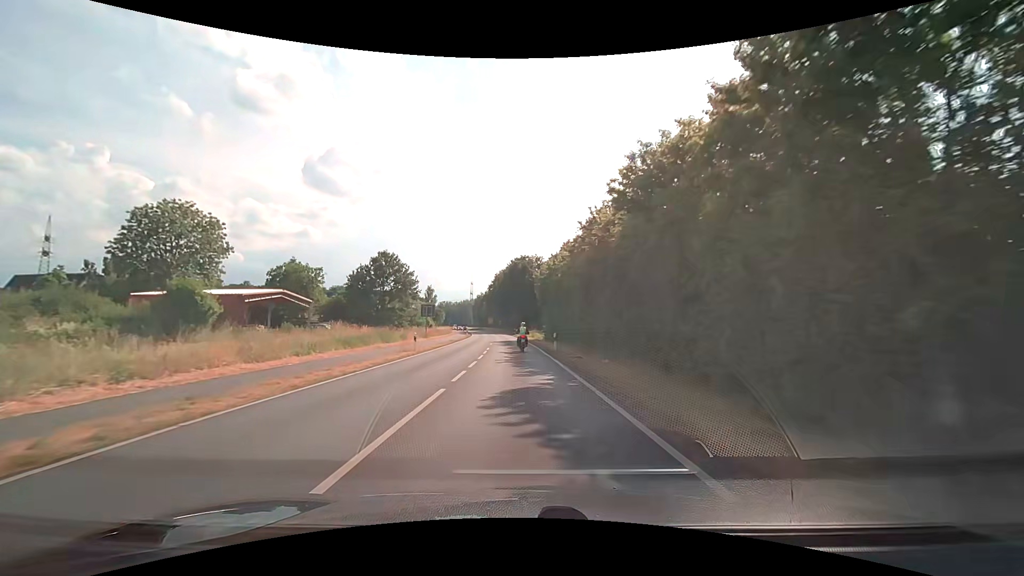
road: tertiary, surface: asphalt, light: Day
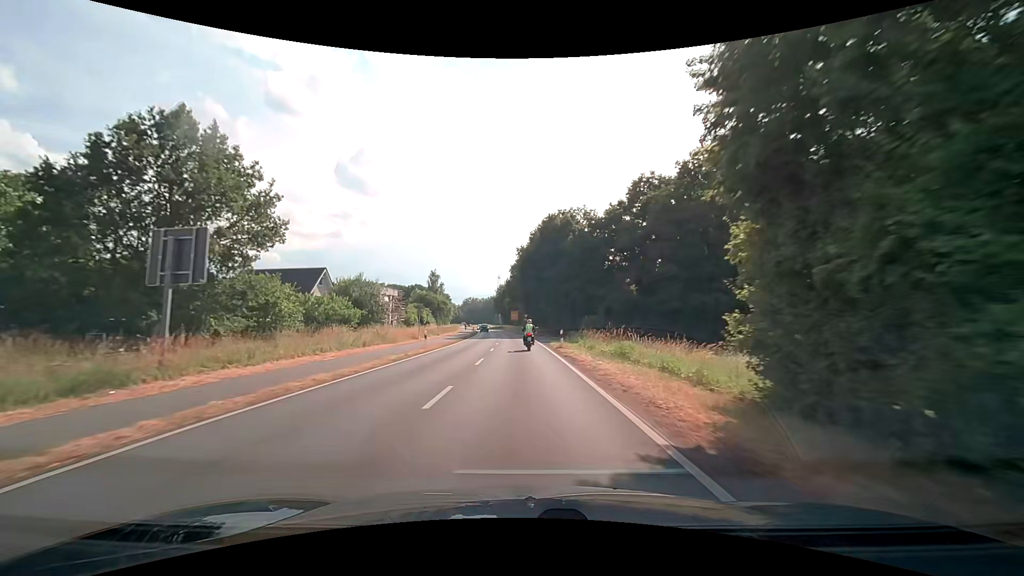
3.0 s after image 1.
(-1.3, +50.1) m; -3°
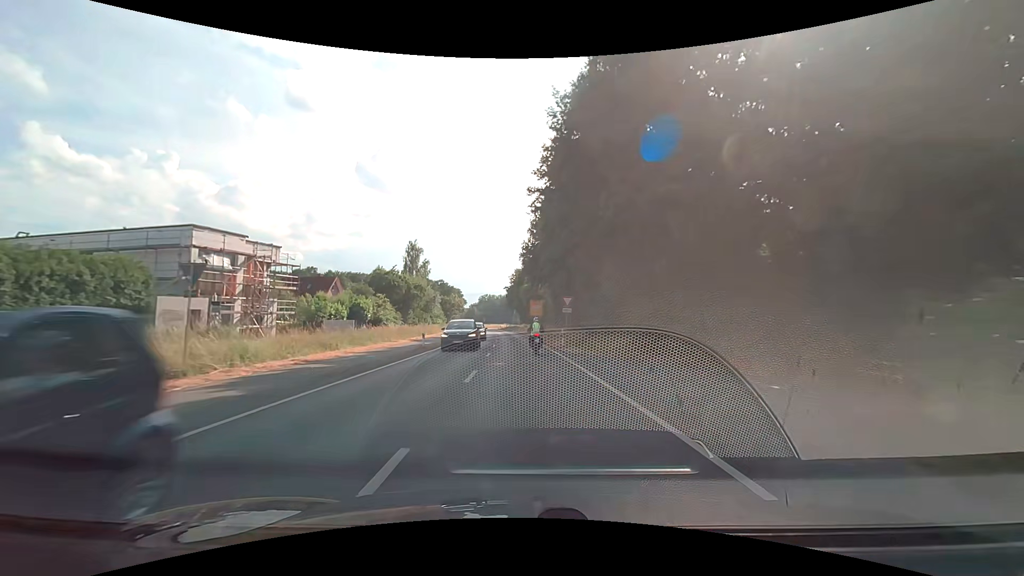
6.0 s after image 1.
(-1.2, +51.1) m; -3°
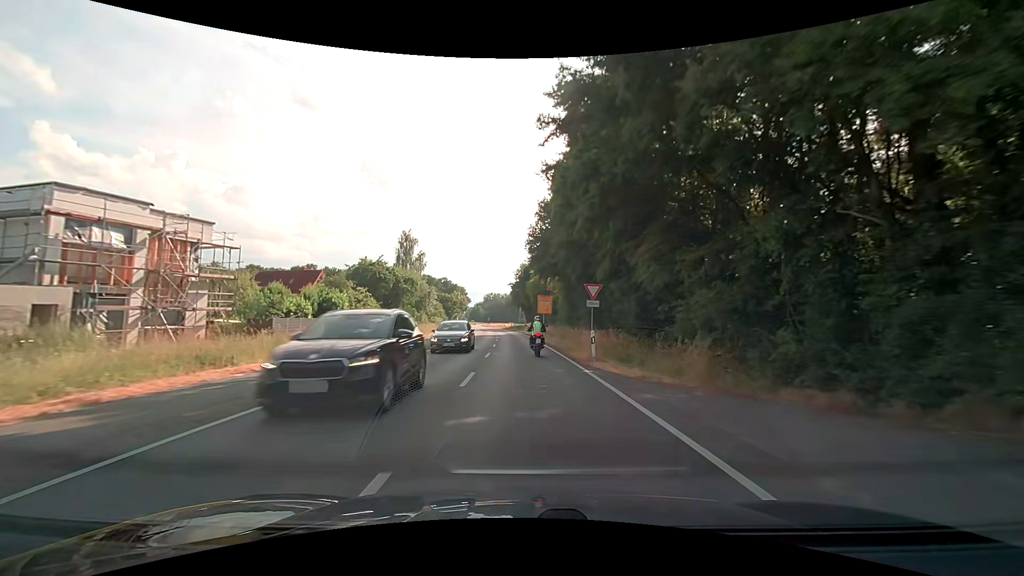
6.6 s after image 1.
(0.0, +10.0) m; -1°
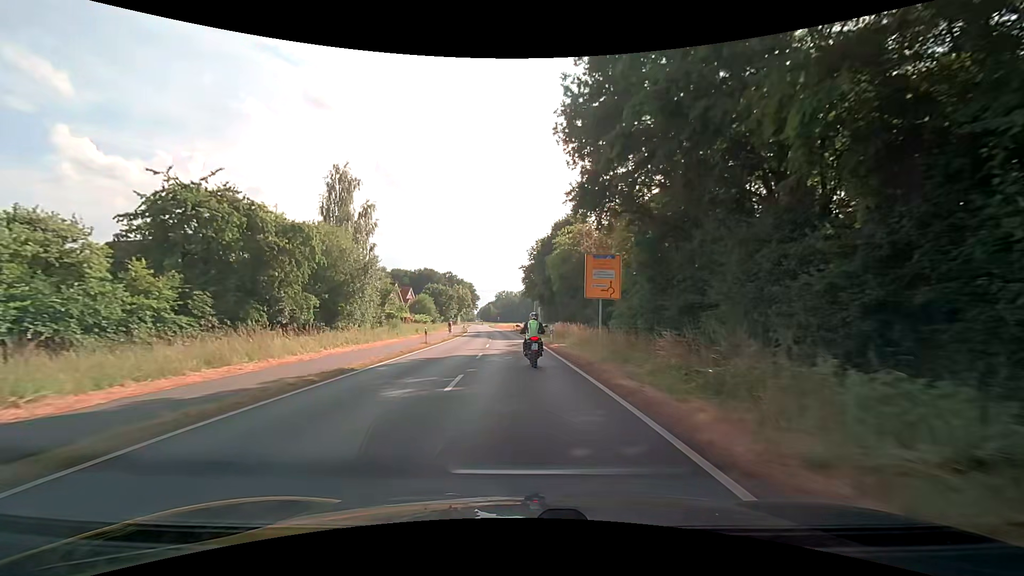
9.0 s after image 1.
(-0.5, +36.8) m; -1°
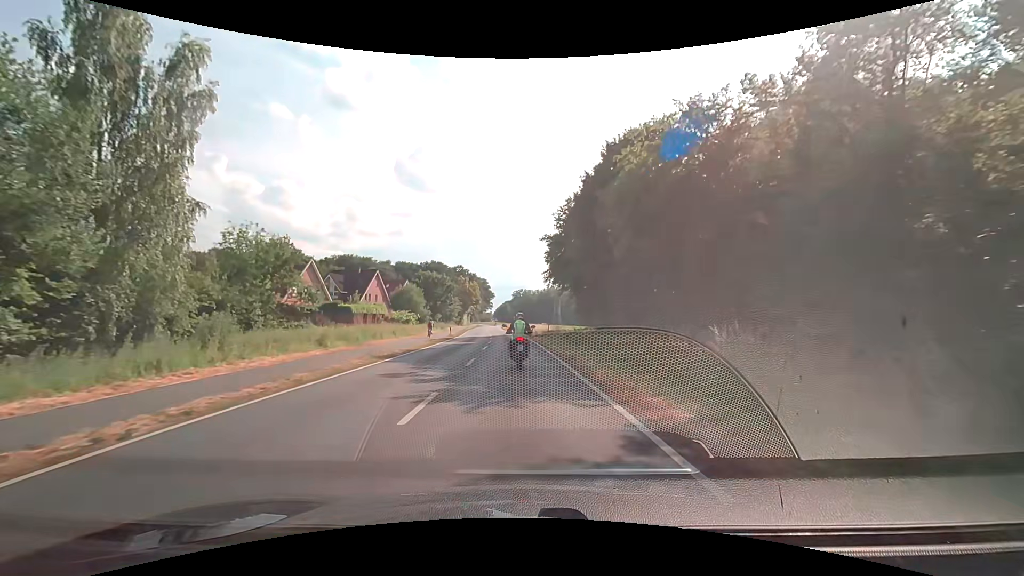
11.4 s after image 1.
(-0.6, +30.4) m; -2°
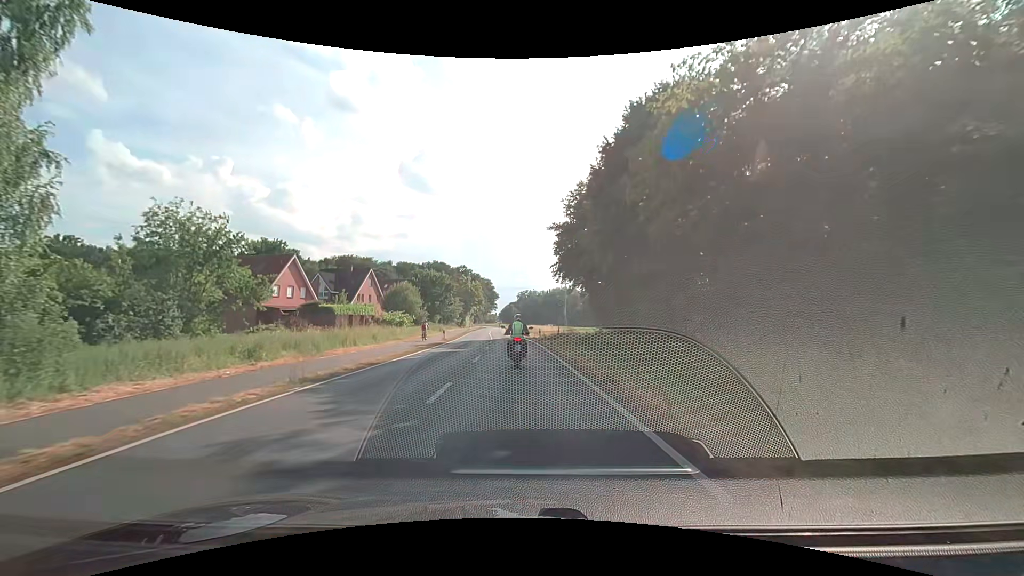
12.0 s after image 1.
(-0.1, +7.1) m; -1°
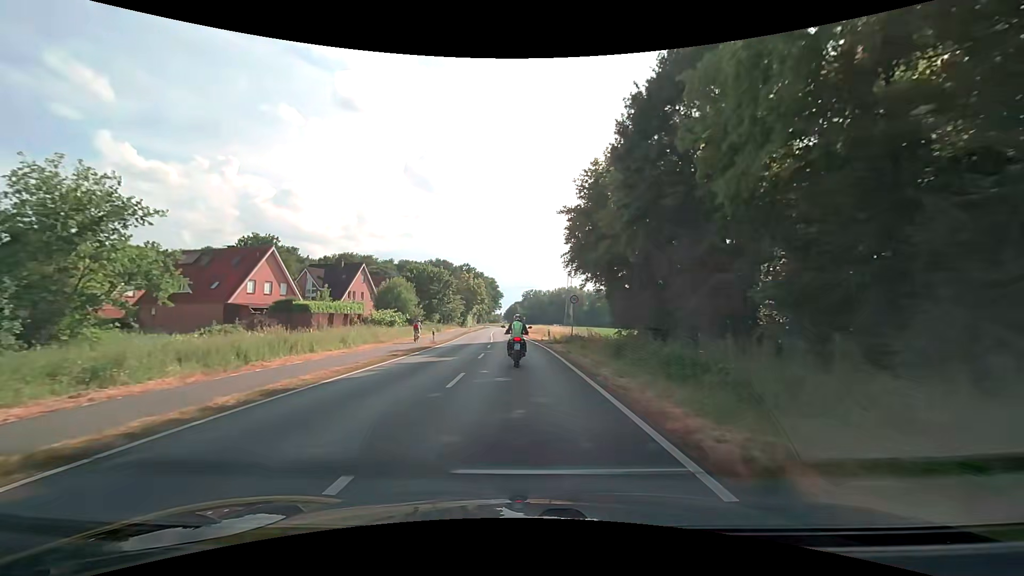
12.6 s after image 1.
(0.0, +7.1) m; 0°
(0, +10) (0, +20) (-1, +30) (-1, +40) (-2, +50) (-3, +60) (-3, +70) (-4, +80) (-5, +90) (-5, +100) m
